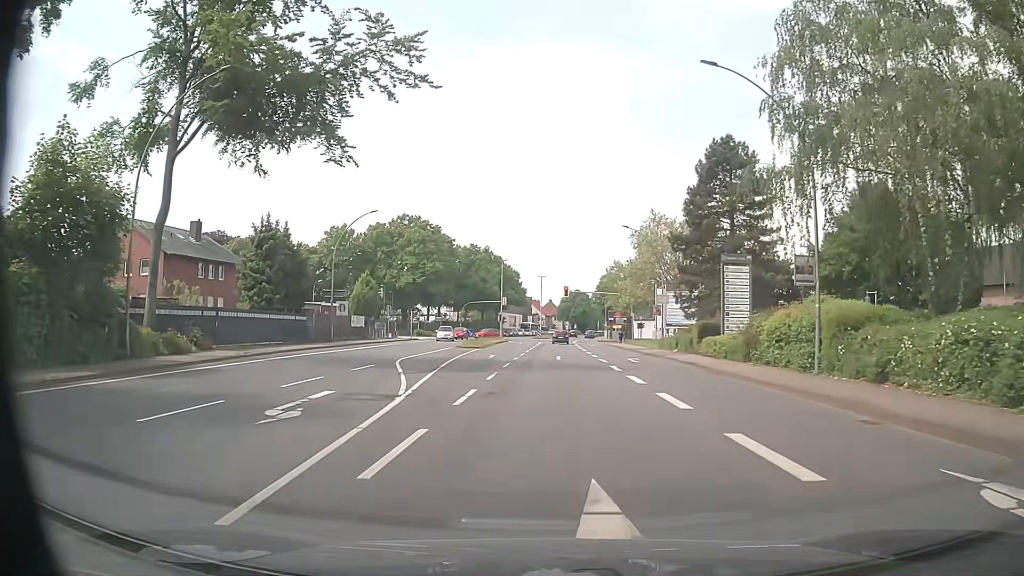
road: primary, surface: asphalt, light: Day
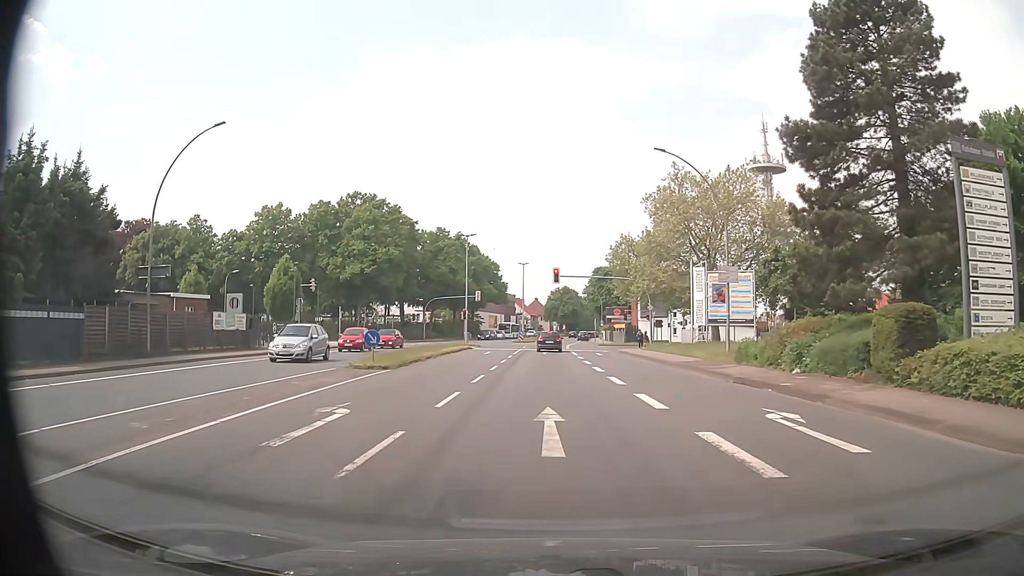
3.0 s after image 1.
(+0.4, +23.6) m; +2°
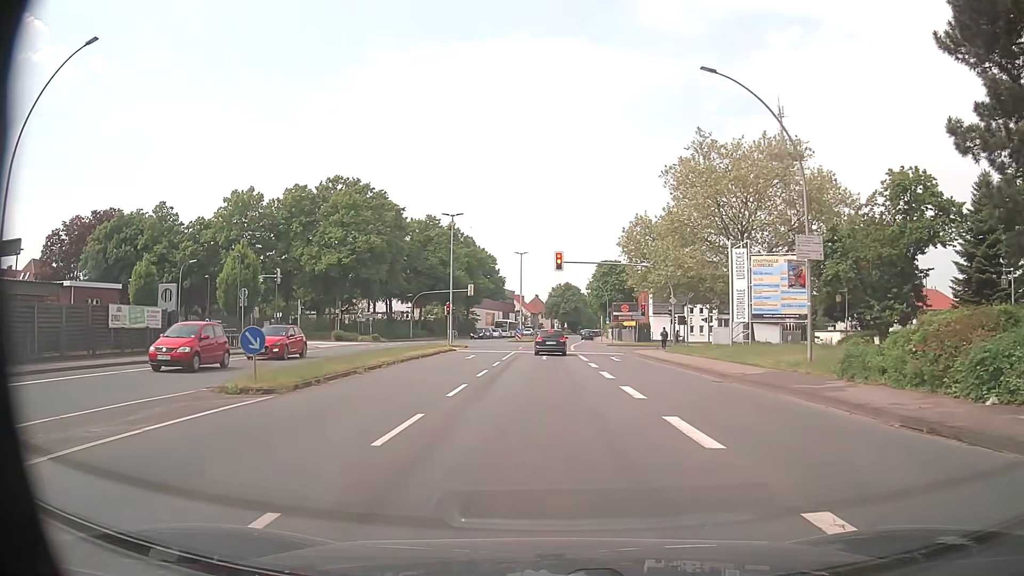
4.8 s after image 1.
(0.0, +10.1) m; -1°
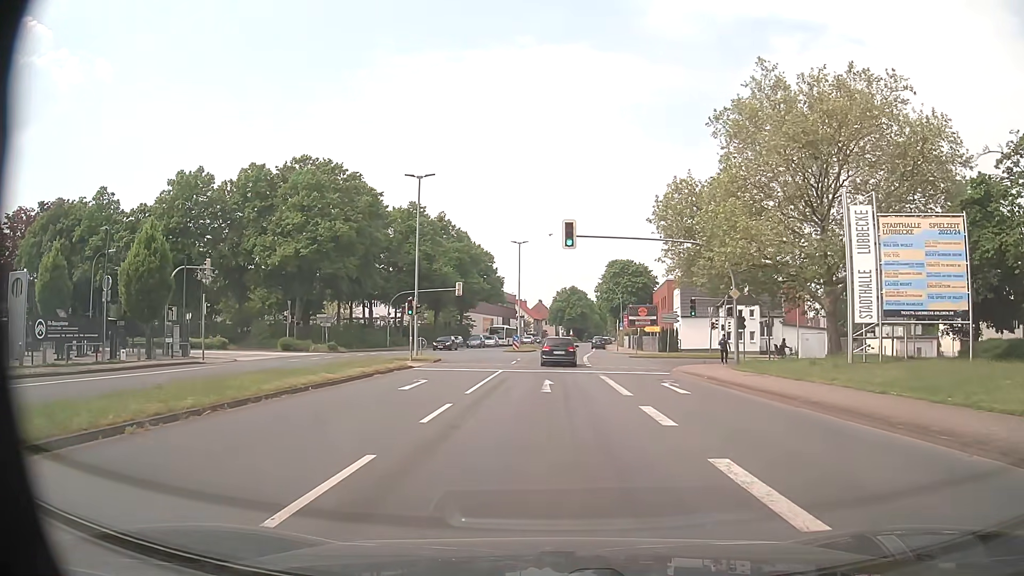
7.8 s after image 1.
(0.0, +15.4) m; 0°
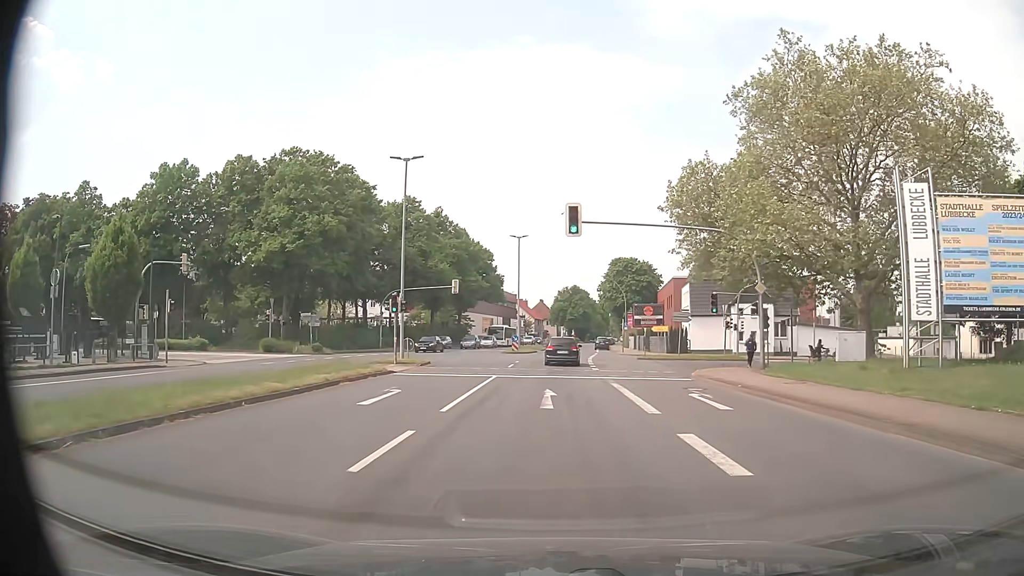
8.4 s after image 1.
(0.0, +4.1) m; 0°
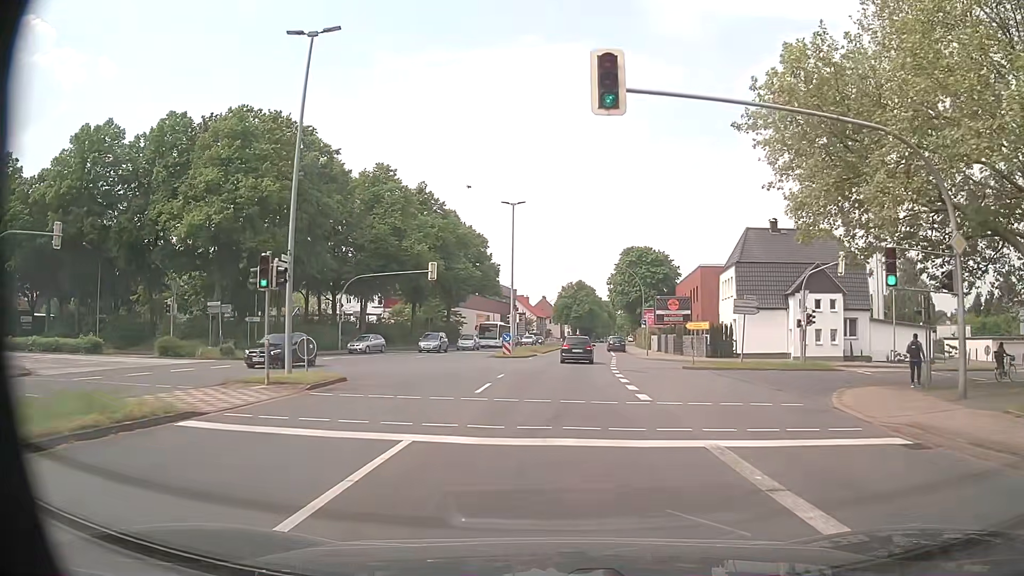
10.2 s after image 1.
(0.0, +15.5) m; 0°
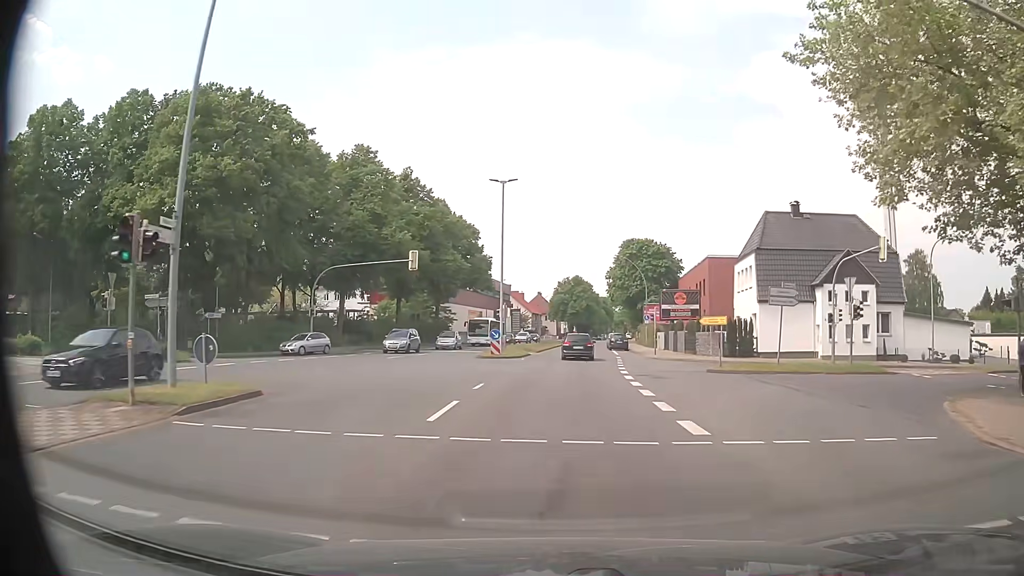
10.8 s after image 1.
(0.0, +6.1) m; 0°
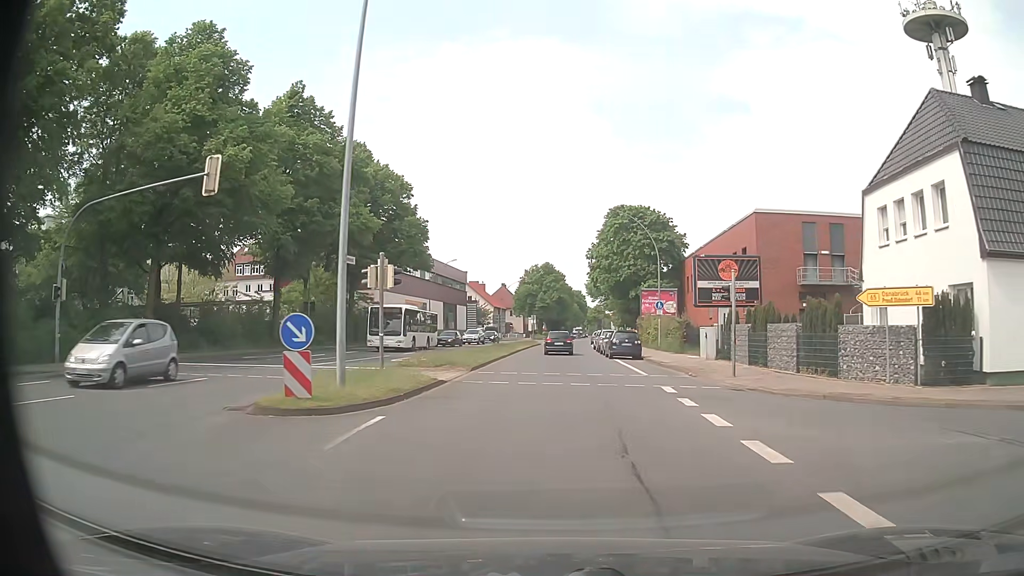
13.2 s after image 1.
(+0.9, +26.7) m; +3°
(0, +10) (0, +20) (0, +30) (0, +40) (+1, +50) (+1, +60) (+1, +70) (+2, +80) (+3, +90) (+3, +100) m
